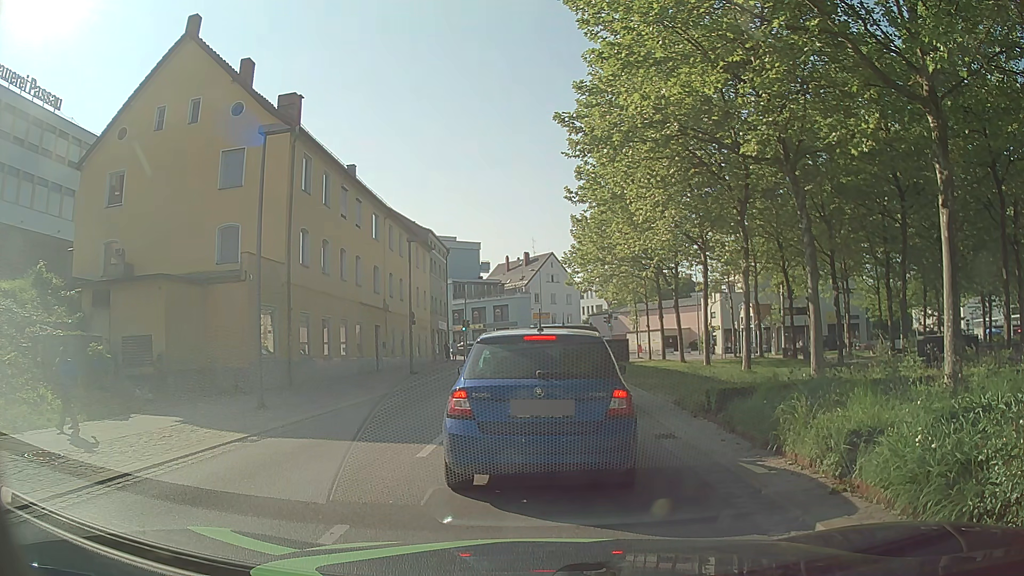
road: tertiary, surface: asphalt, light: Day
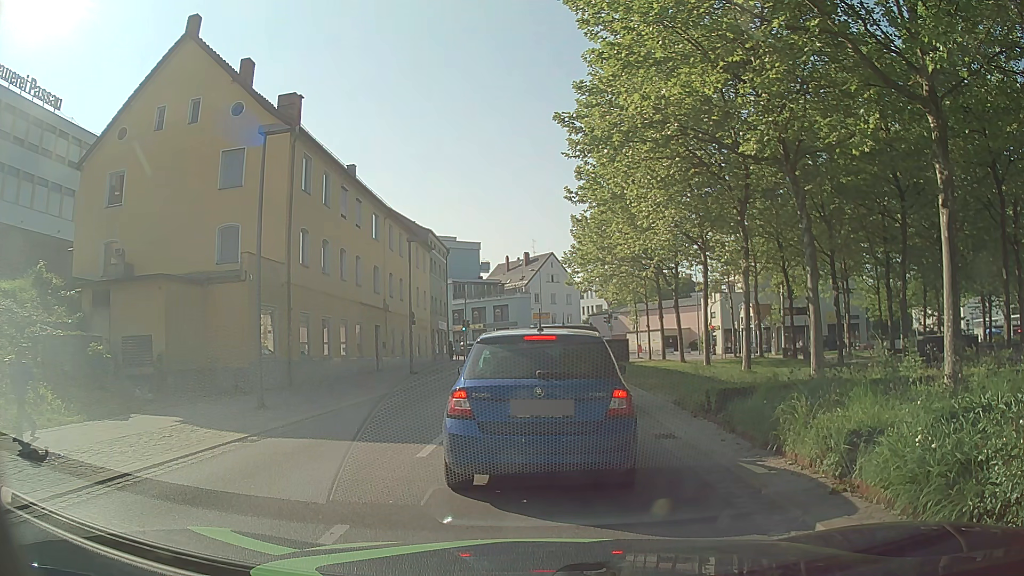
(0.0, 0.0) m; 0°
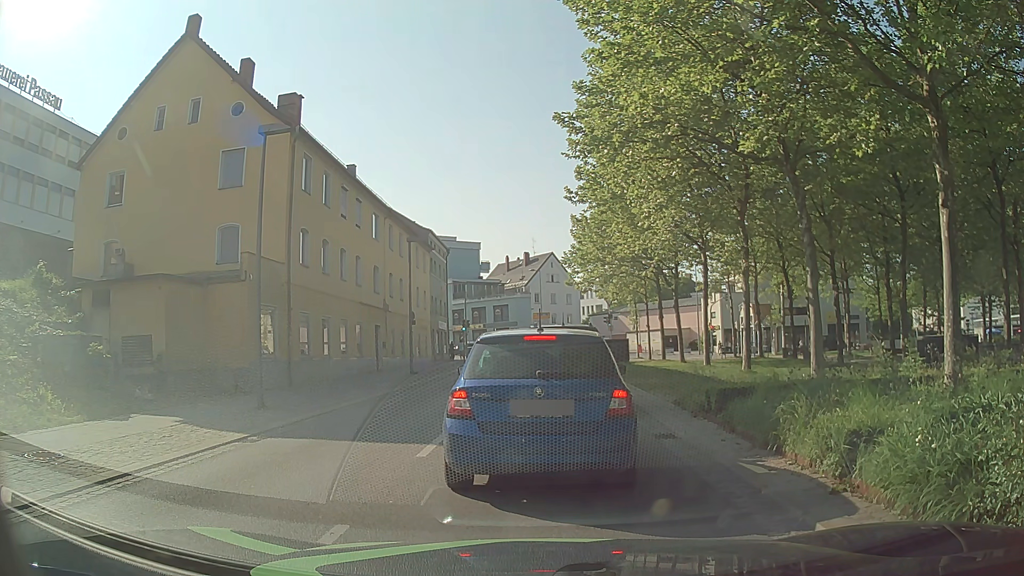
(0.0, 0.0) m; 0°
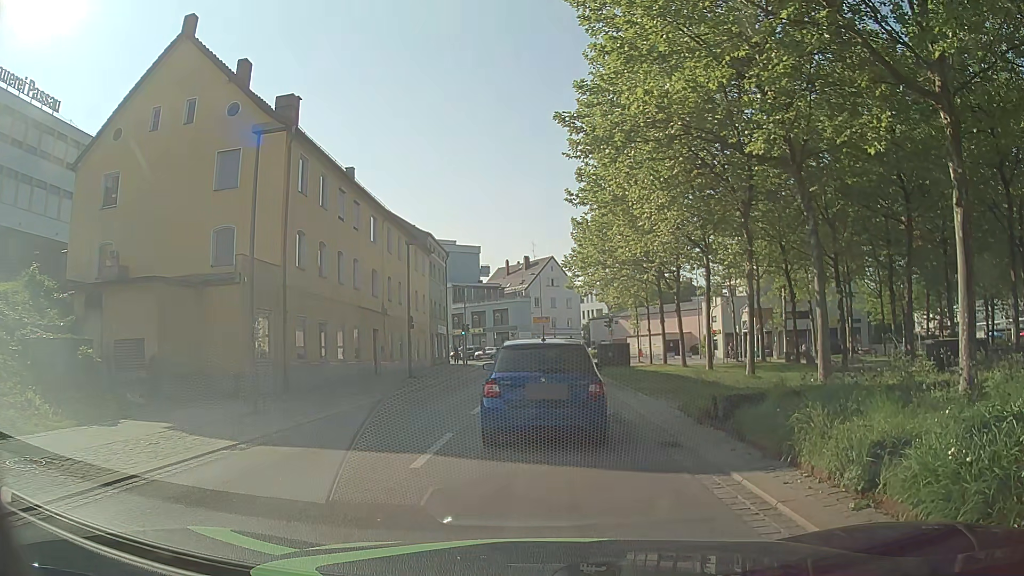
(0.0, +0.5) m; 0°
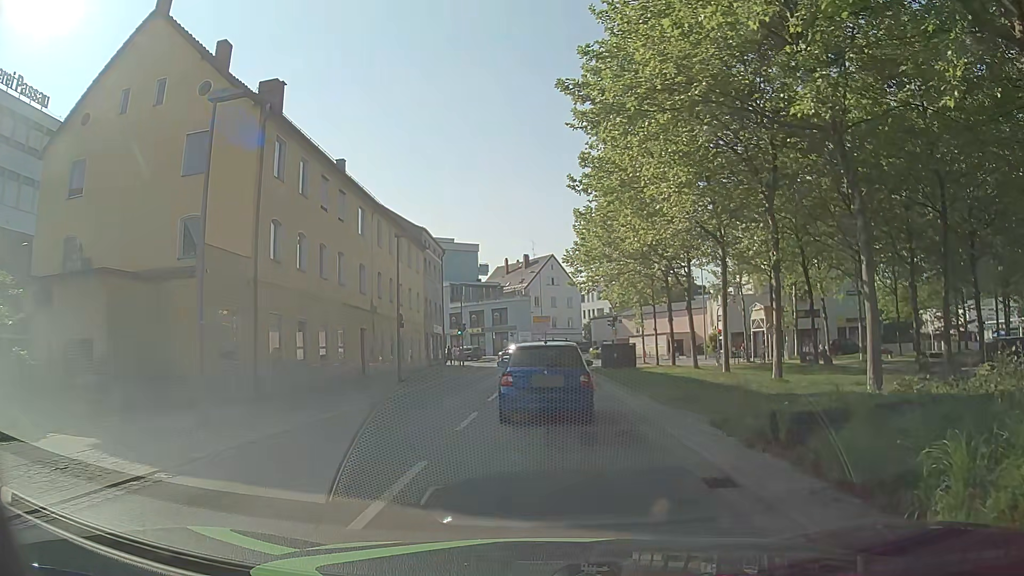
(0.0, +2.7) m; -2°
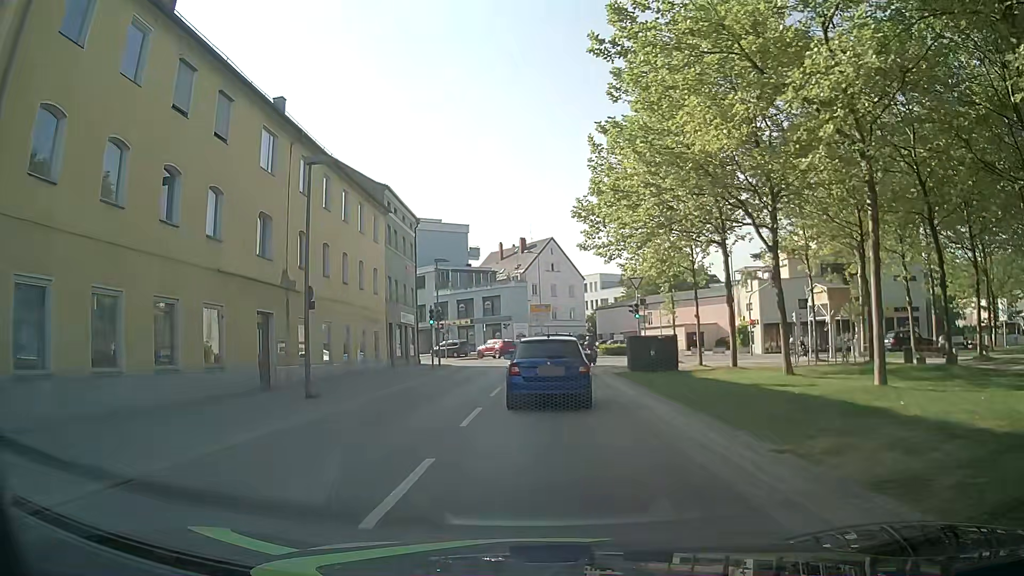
(+0.3, +12.5) m; +3°
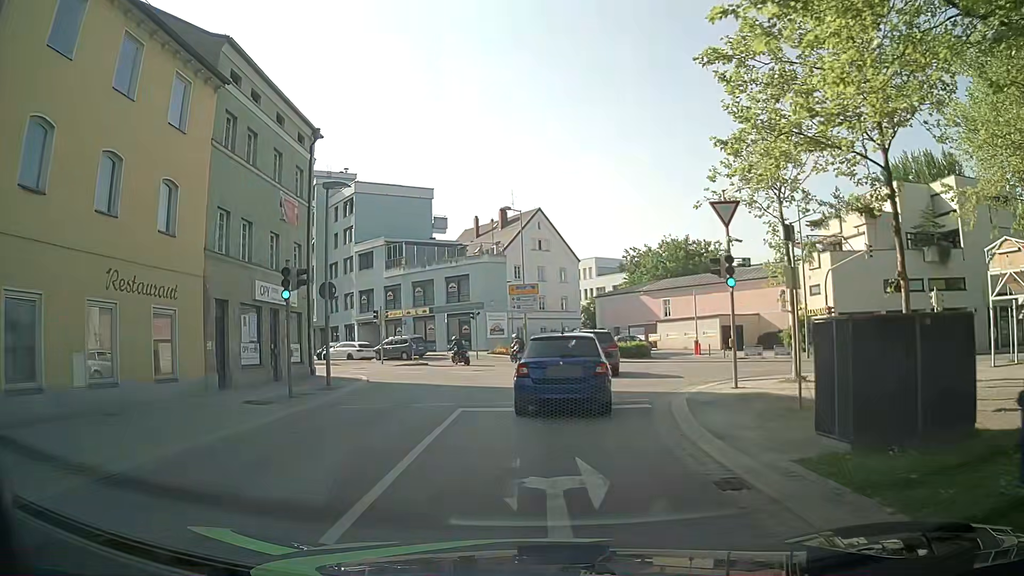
(-0.4, +20.1) m; 0°
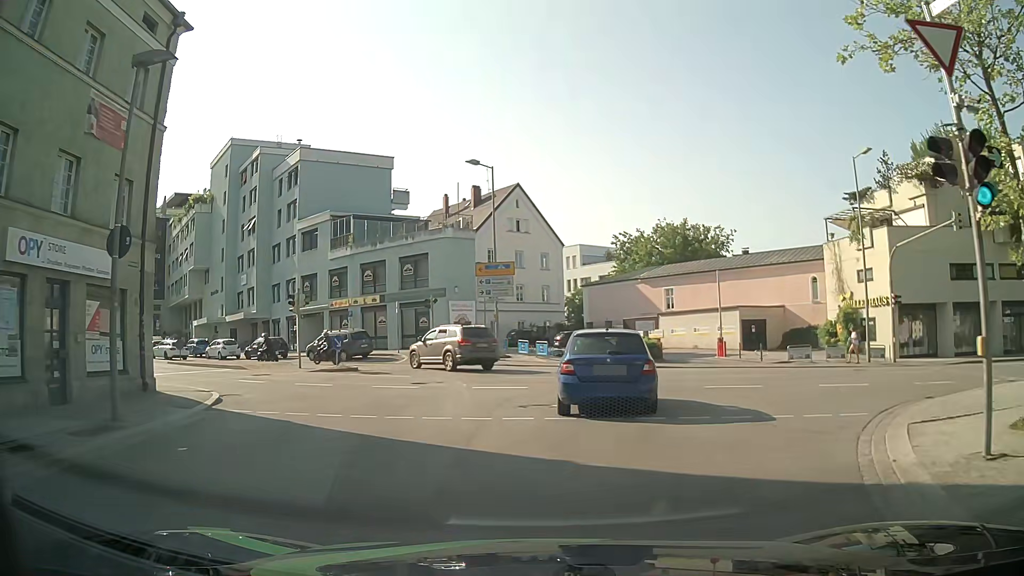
(0.0, +10.9) m; +2°
(0, +10) (0, +20) (-4, +29) (-12, +35) (-20, +40) (-29, +46) (-36, +52) (-44, +59) (-51, +66) (-58, +73) m
